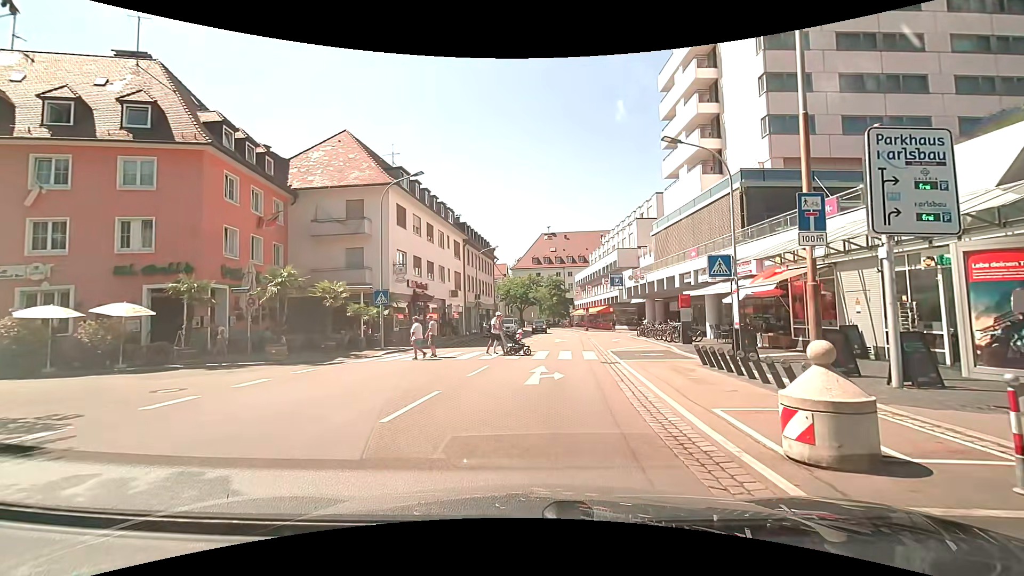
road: primary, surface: asphalt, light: Day
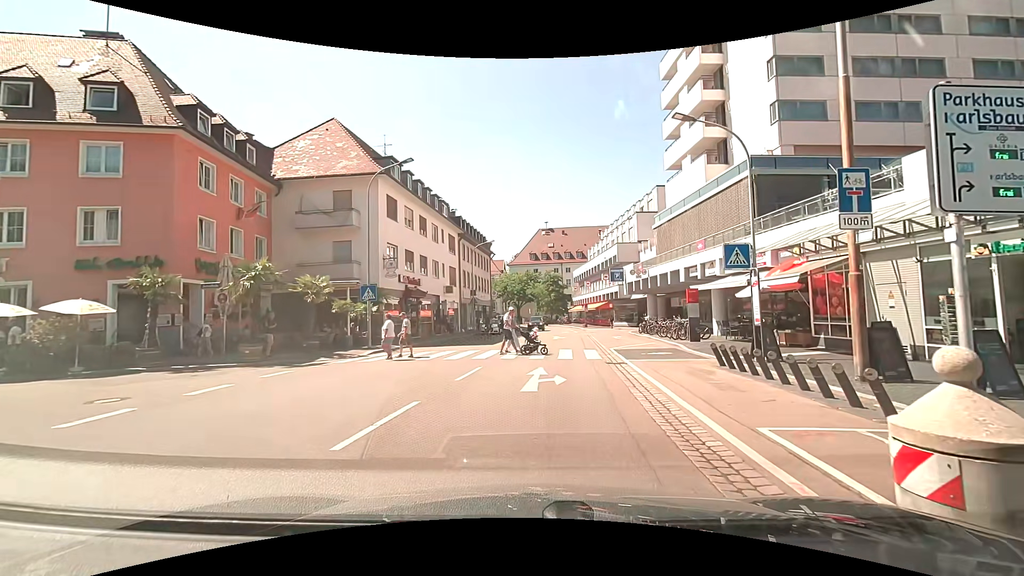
(0.0, +1.6) m; +1°
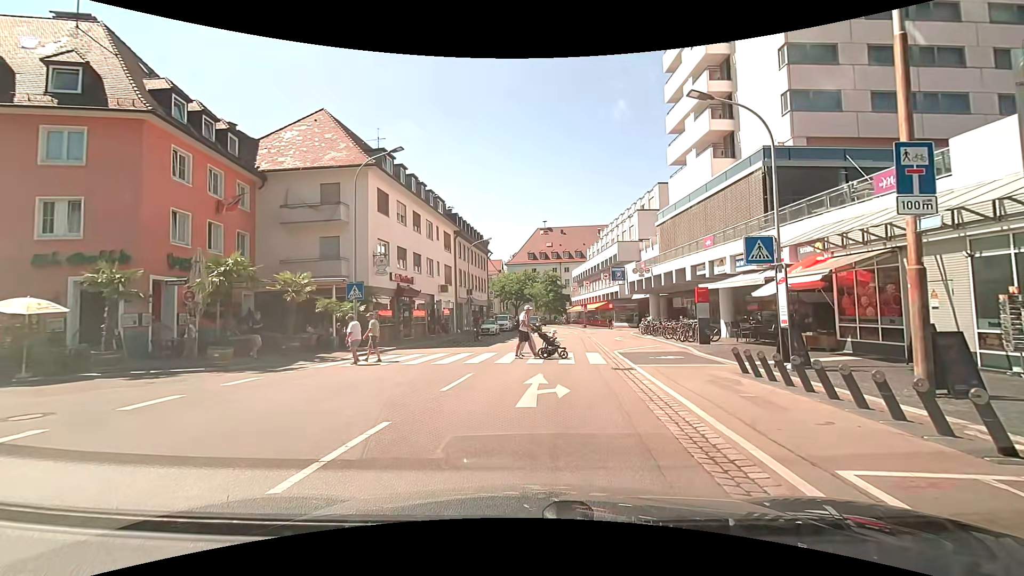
(0.0, +1.6) m; 0°
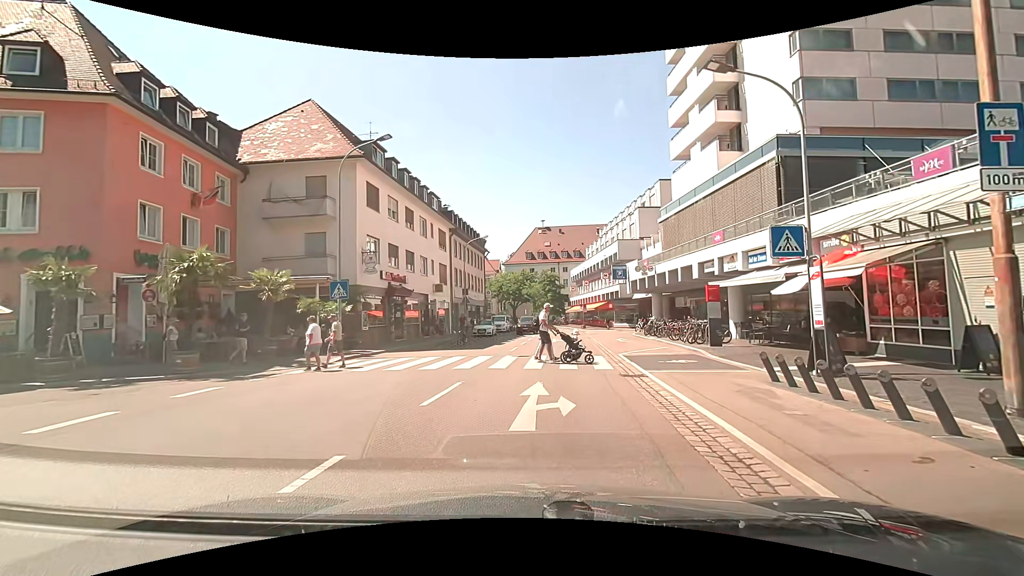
(0.0, +1.6) m; +2°
